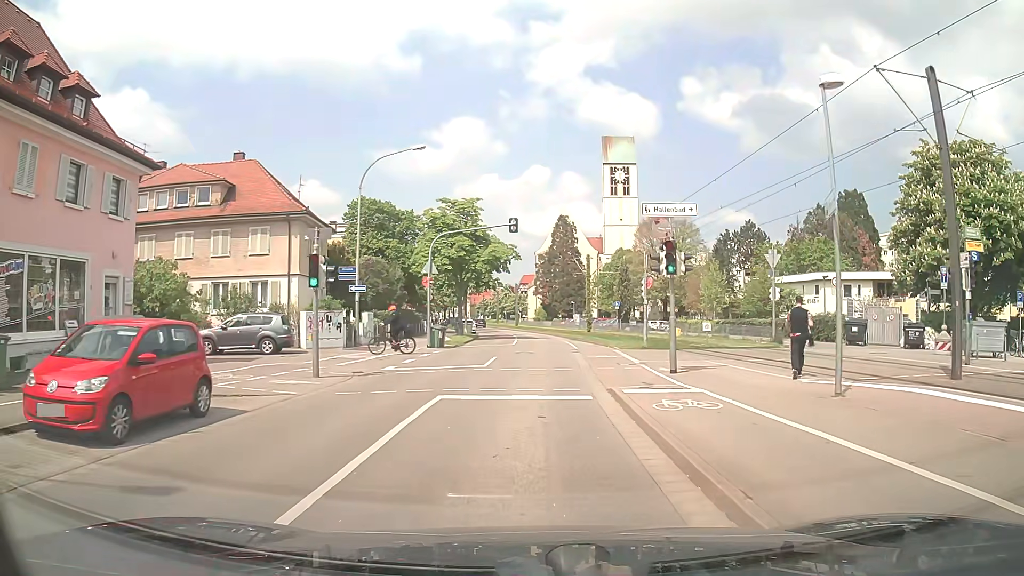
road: residential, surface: asphalt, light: Day
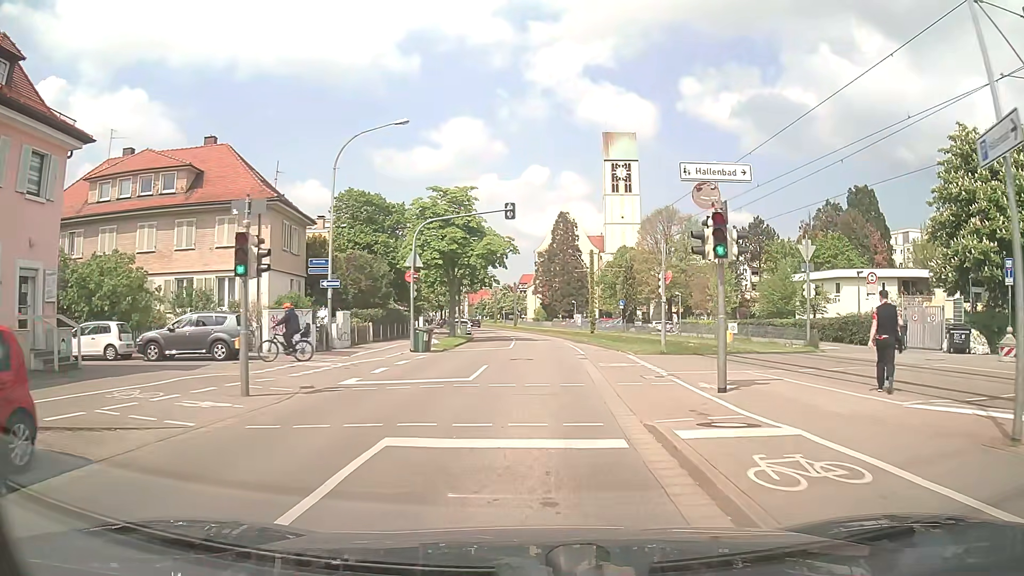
(+0.1, +4.4) m; 0°
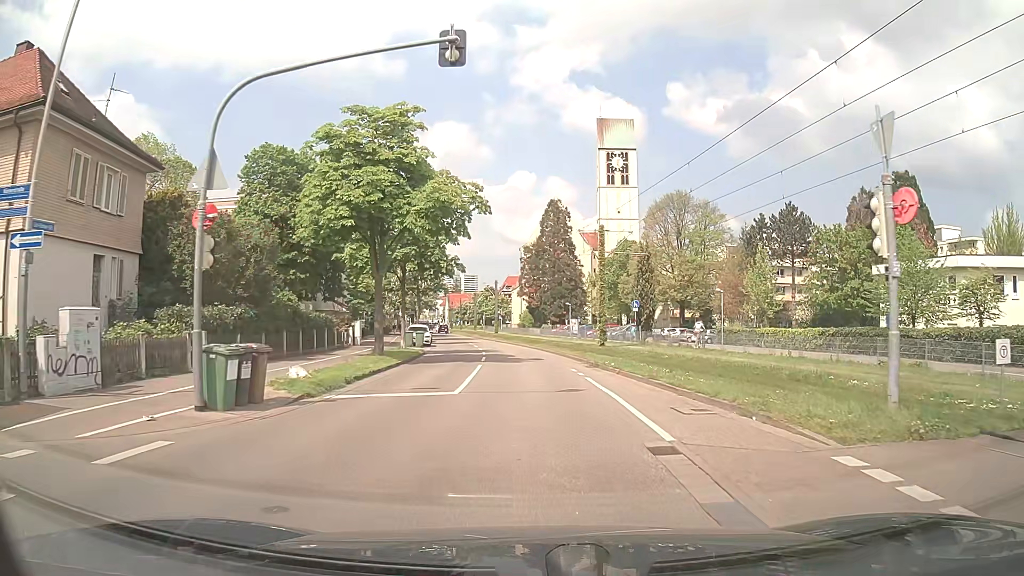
(+0.4, +18.2) m; +2°
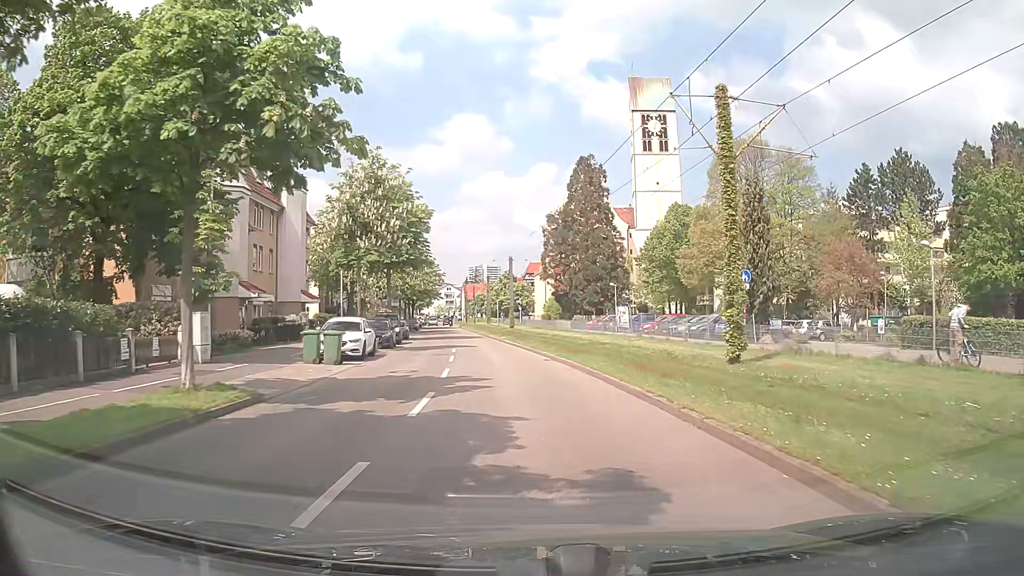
(-0.1, +23.5) m; -2°
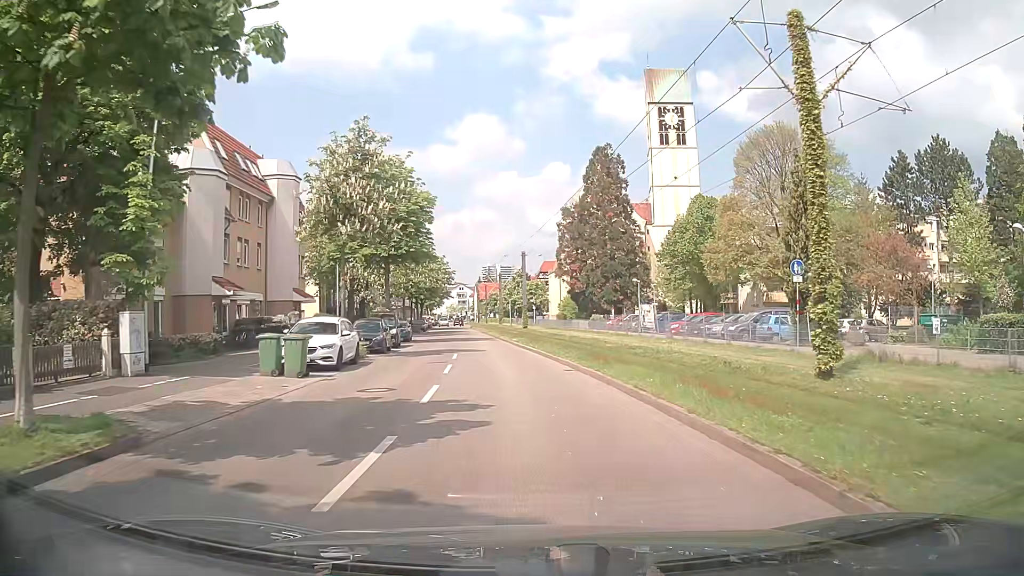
(-0.1, +4.7) m; -1°
(0, +10) (-1, +20) (-2, +30) (-3, +40) (-4, +50) (-5, +60) (-6, +70) (-8, +80) (-9, +89) (-10, +99) m
